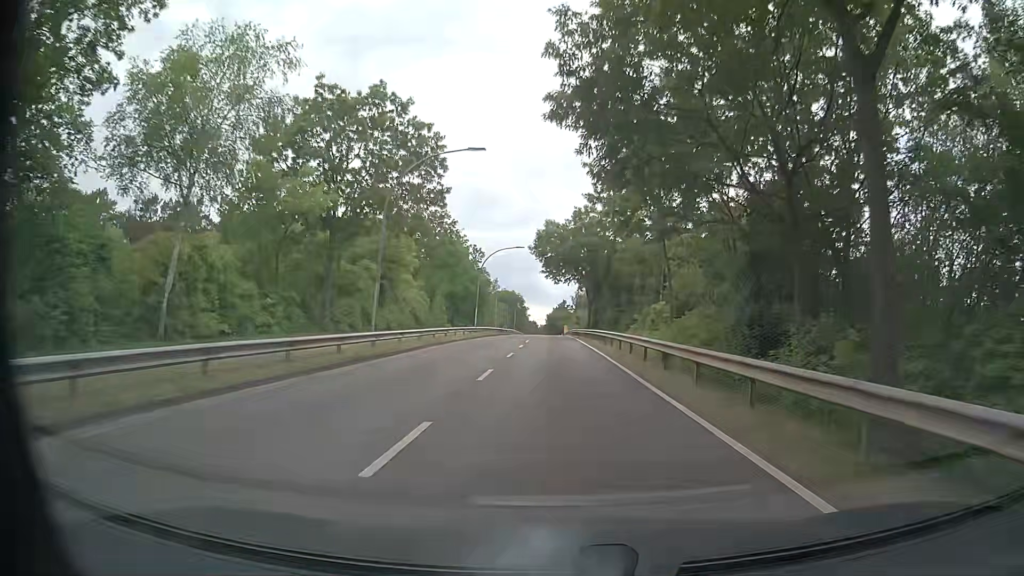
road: unclassified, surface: asphalt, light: Day
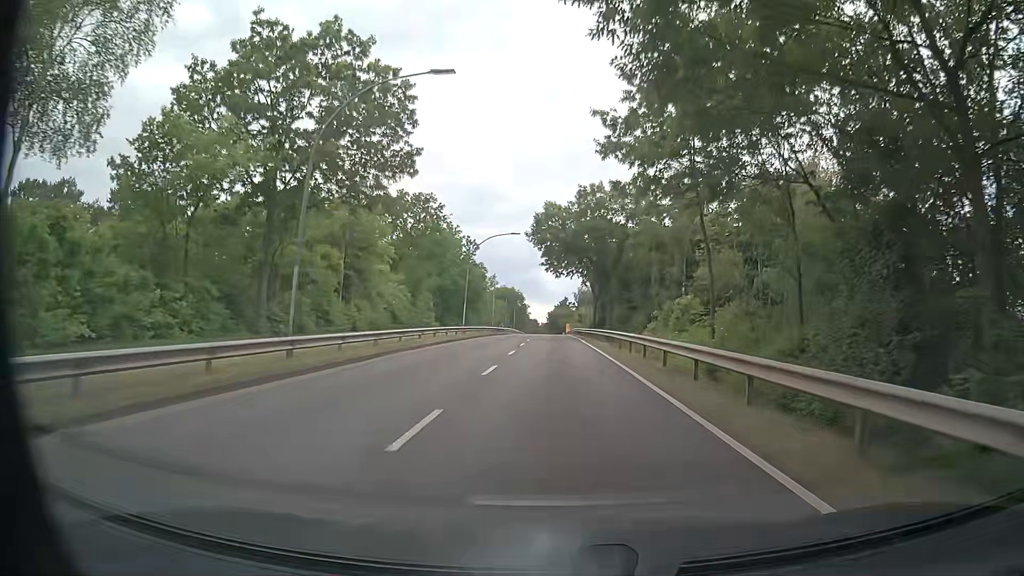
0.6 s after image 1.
(-0.1, +8.0) m; 0°
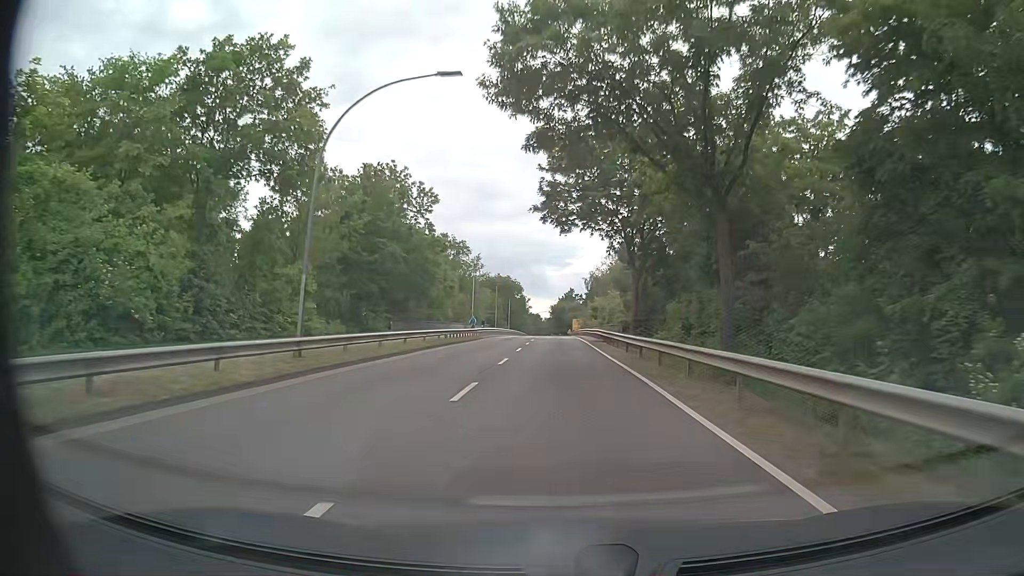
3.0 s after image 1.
(-0.1, +32.0) m; 0°
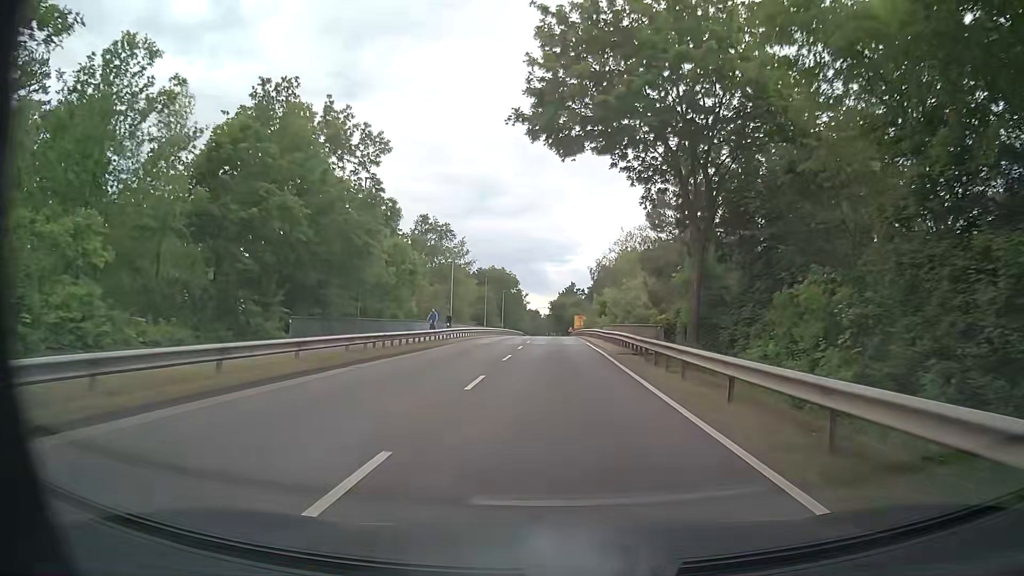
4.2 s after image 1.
(-0.1, +16.0) m; 0°
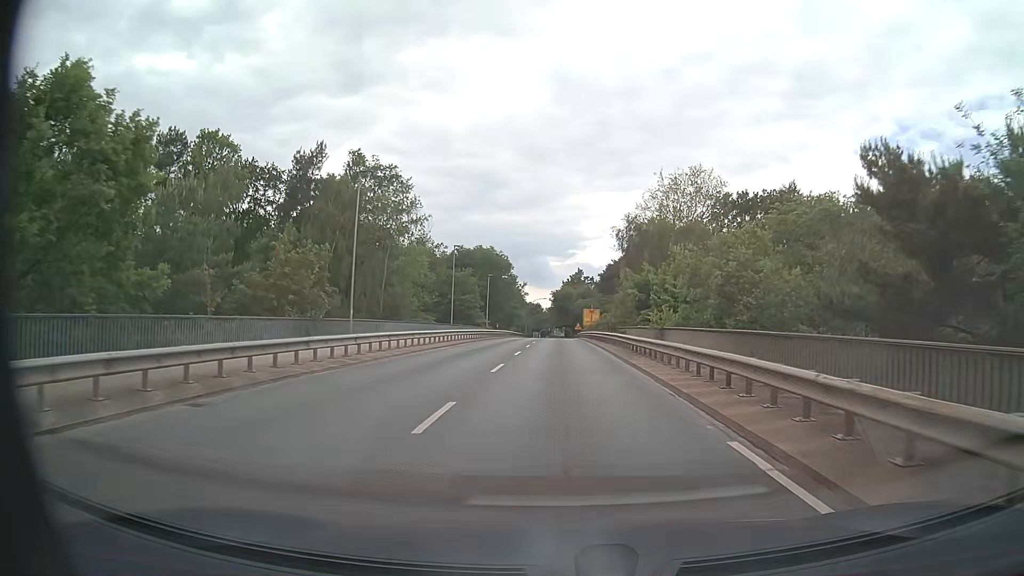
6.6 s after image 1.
(-0.1, +32.1) m; 0°
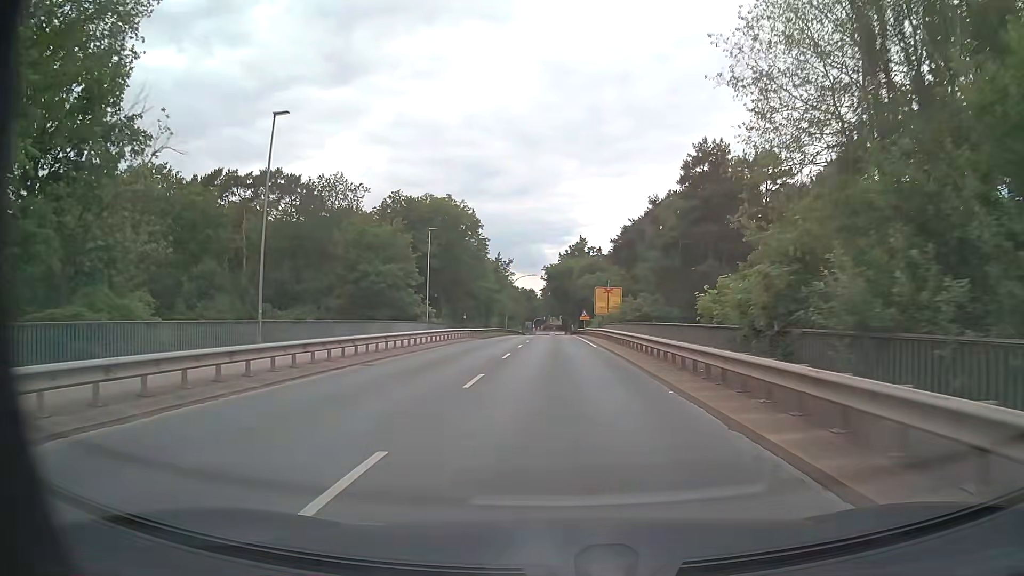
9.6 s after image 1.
(+0.1, +40.2) m; +1°
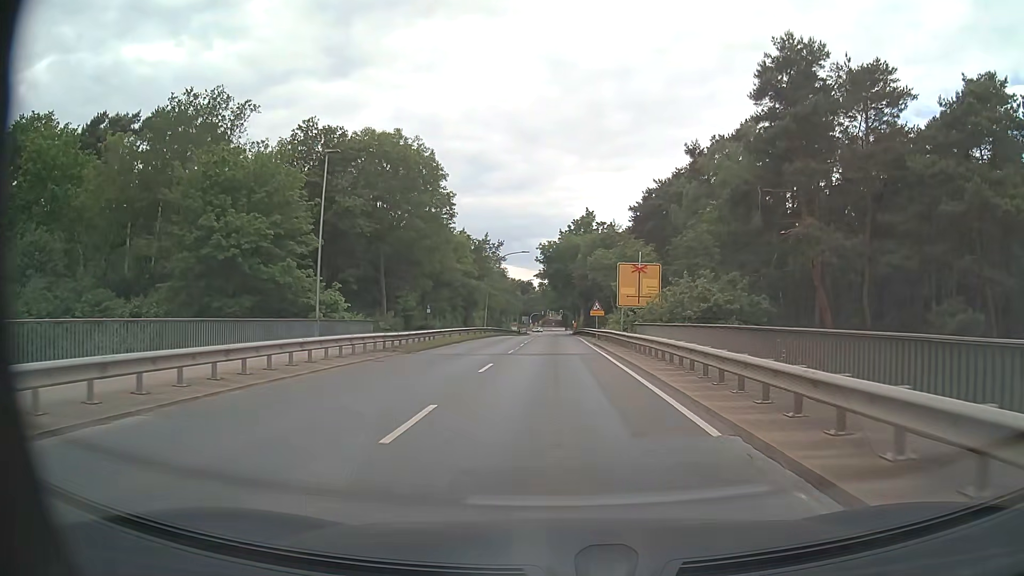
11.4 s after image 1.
(-0.2, +24.2) m; 0°
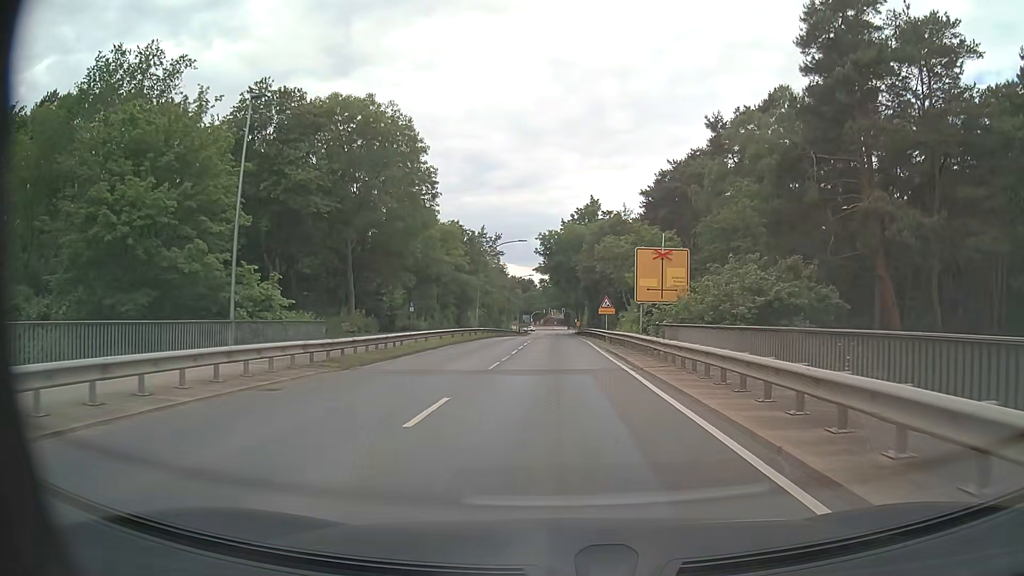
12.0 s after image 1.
(0.0, +8.1) m; 0°
(0, +10) (0, +20) (0, +30) (0, +40) (0, +50) (0, +60) (0, +70) (0, +80) (0, +90) (0, +100) m
